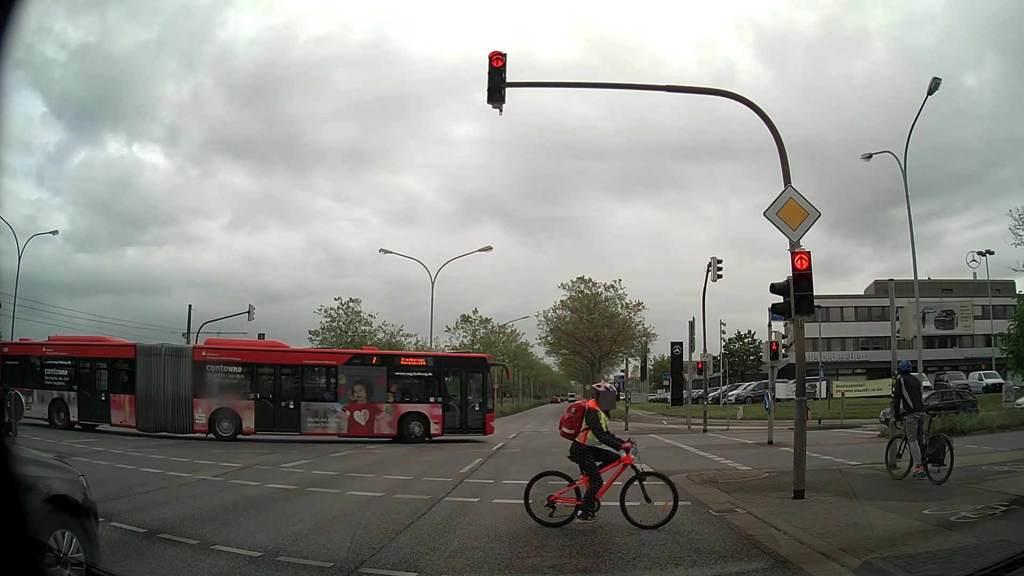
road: primary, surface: asphalt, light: Day
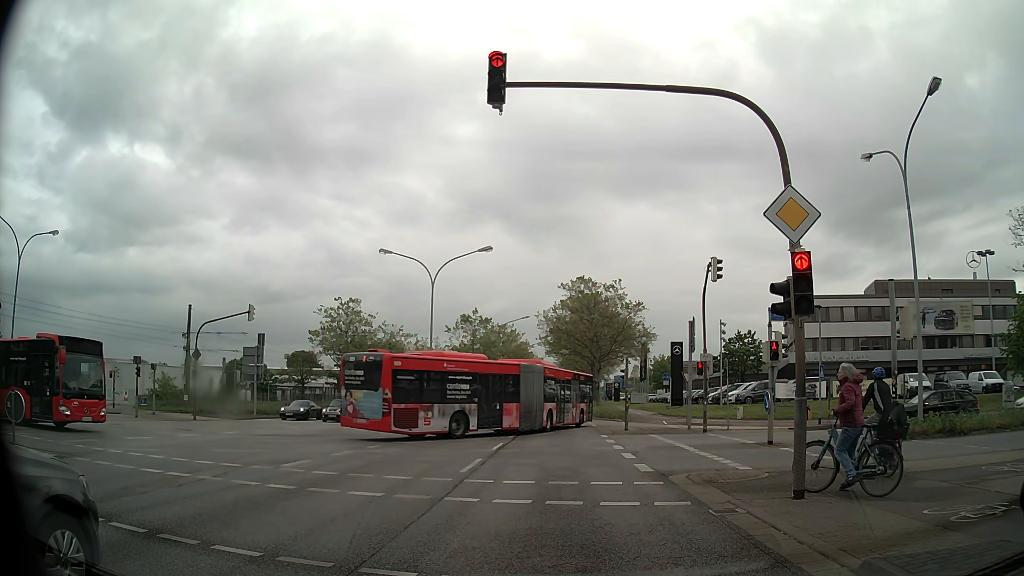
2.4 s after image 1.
(0.0, 0.0) m; 0°
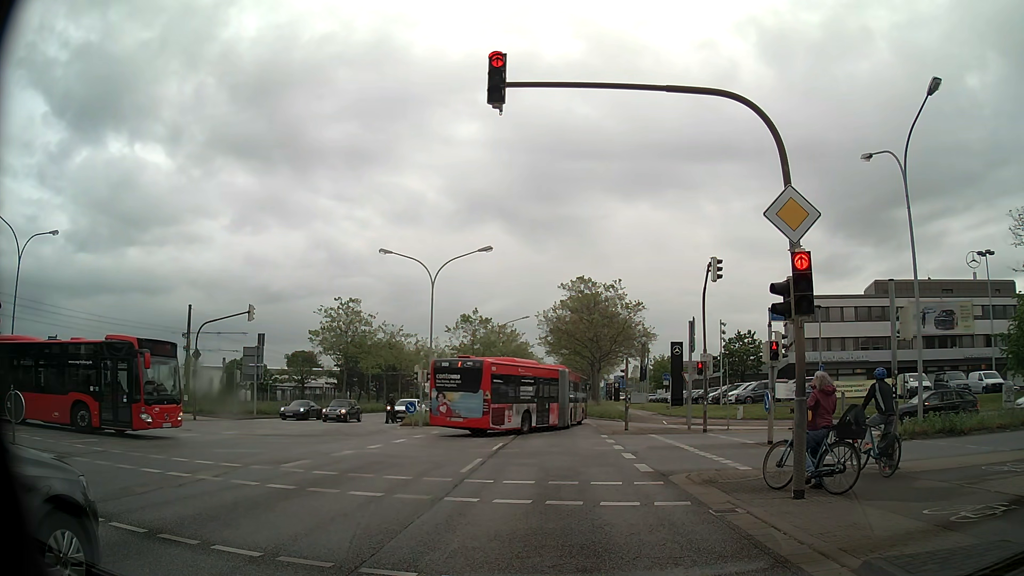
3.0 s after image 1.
(0.0, 0.0) m; 0°
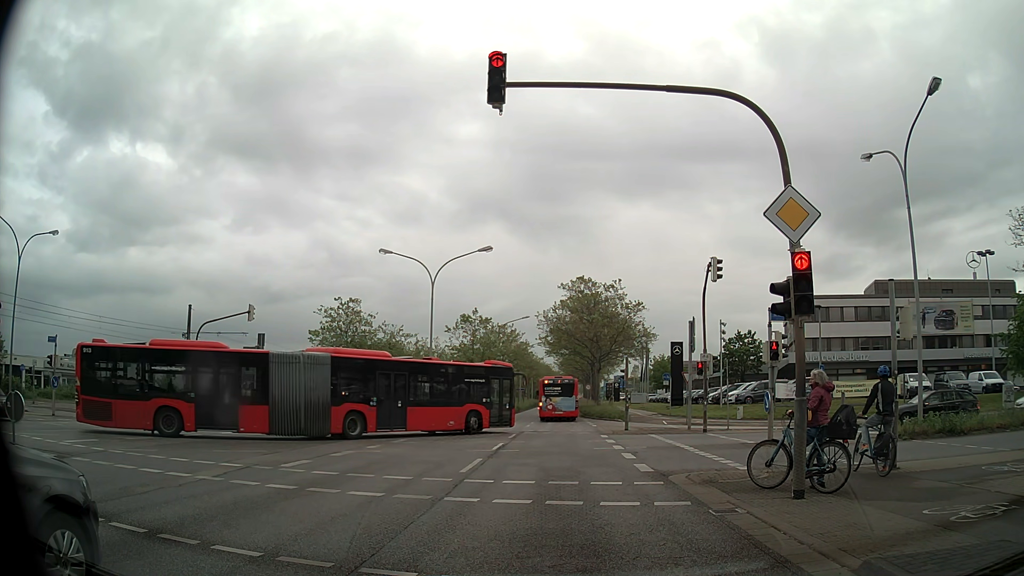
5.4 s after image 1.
(0.0, 0.0) m; 0°
